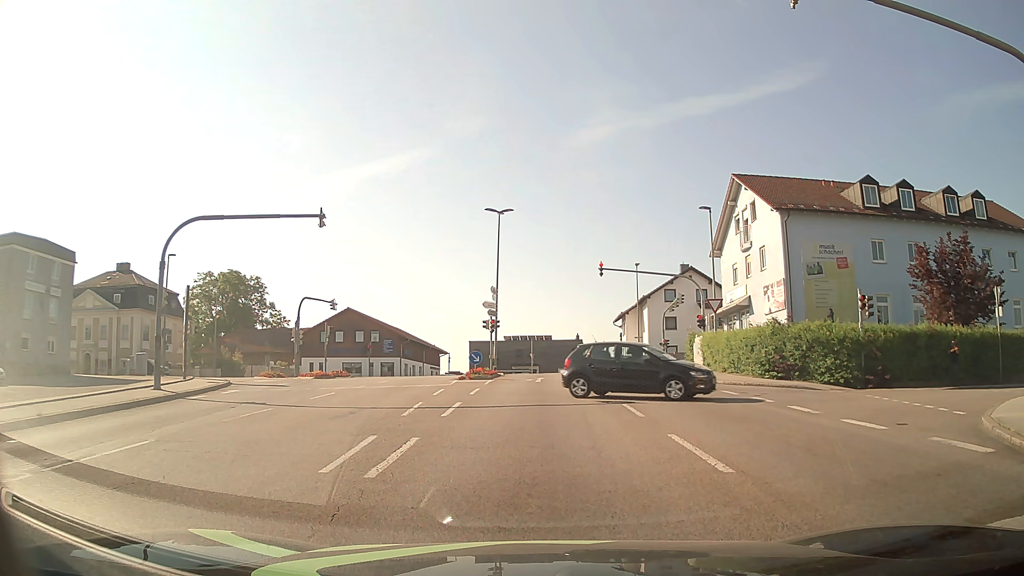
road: tertiary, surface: asphalt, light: Day
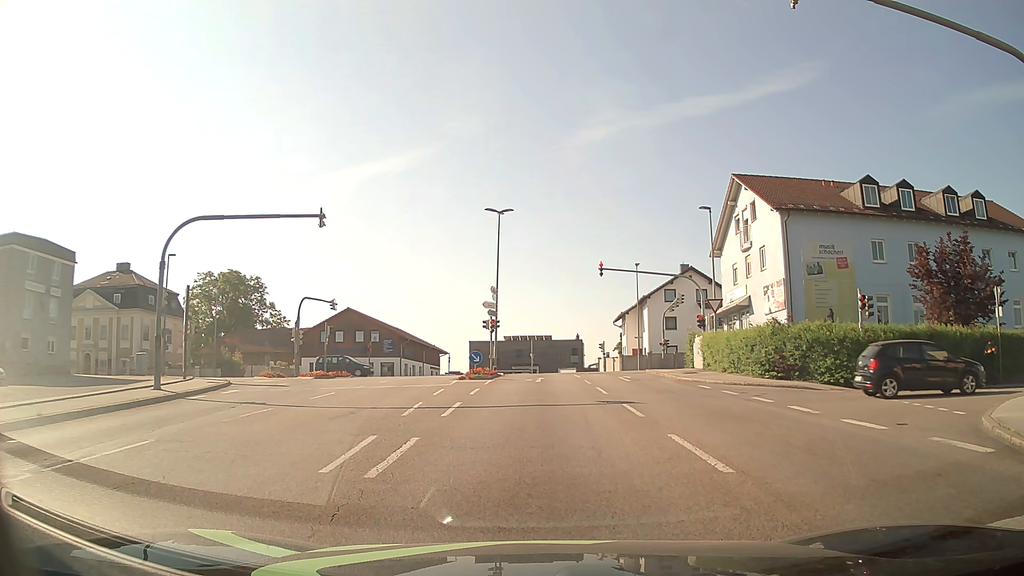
(0.0, 0.0) m; 0°
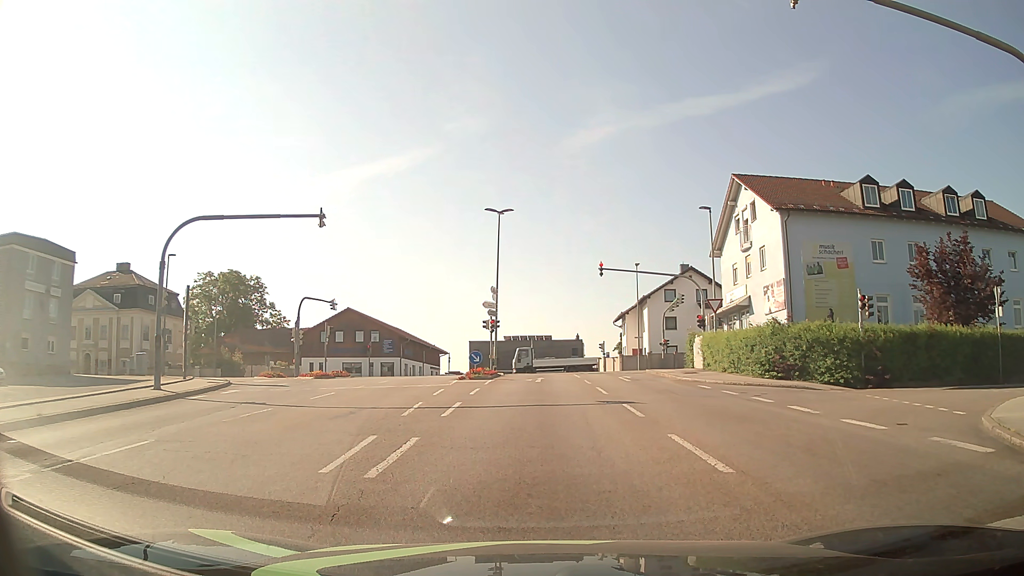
(0.0, 0.0) m; 0°
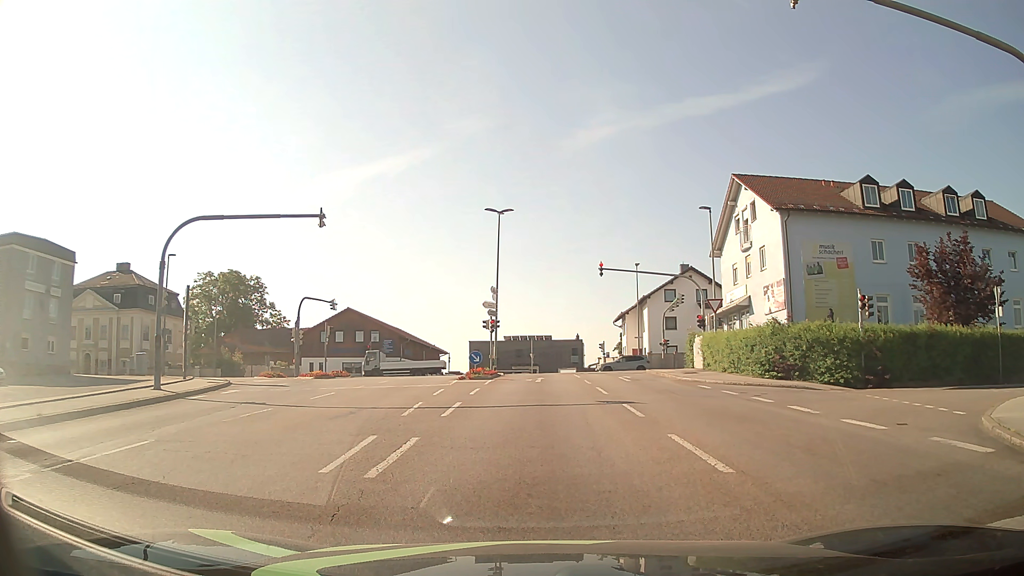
(0.0, 0.0) m; 0°
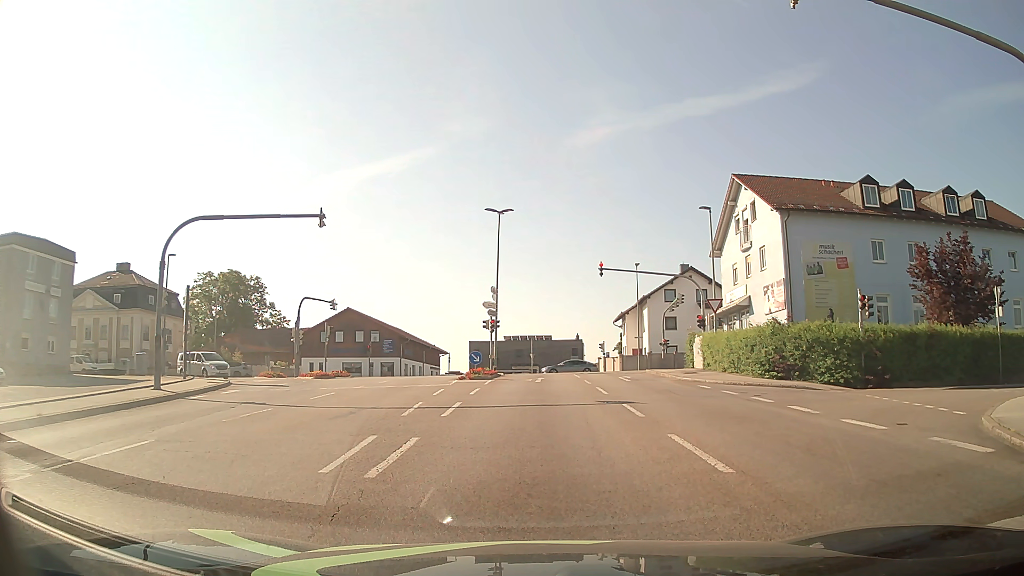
(0.0, 0.0) m; 0°
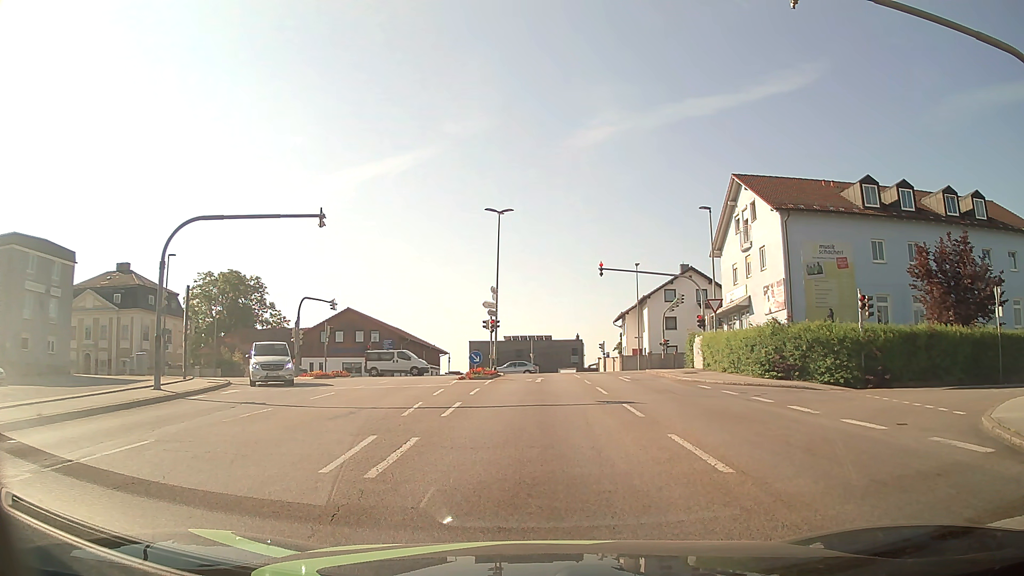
(0.0, 0.0) m; 0°
(0, +10) (0, +20) (0, +30) (0, +40) (-1, +50) (-9, +57) (-18, +59) (-28, +60) (-38, +60) (-48, +61) m
